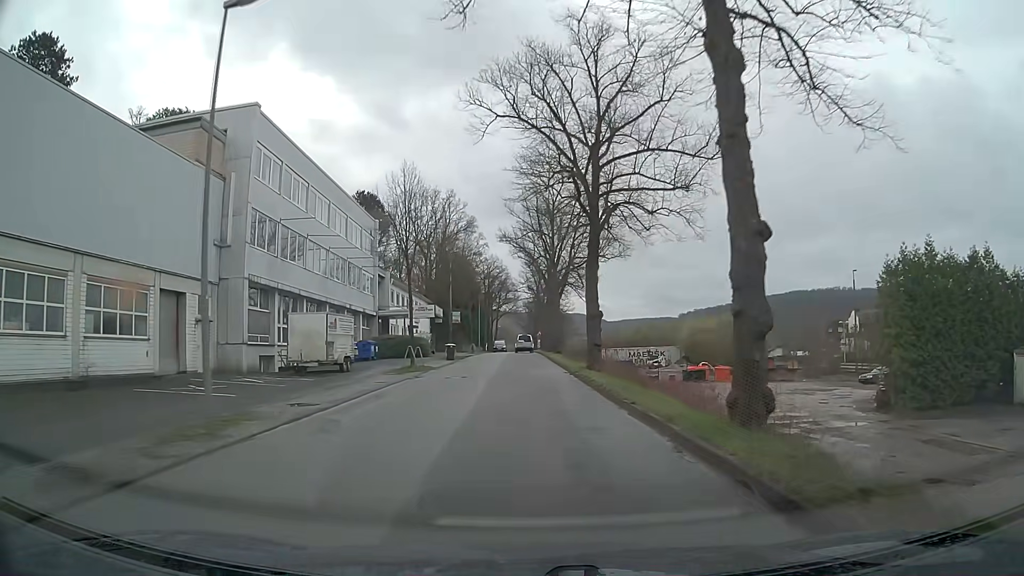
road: tertiary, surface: asphalt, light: Day
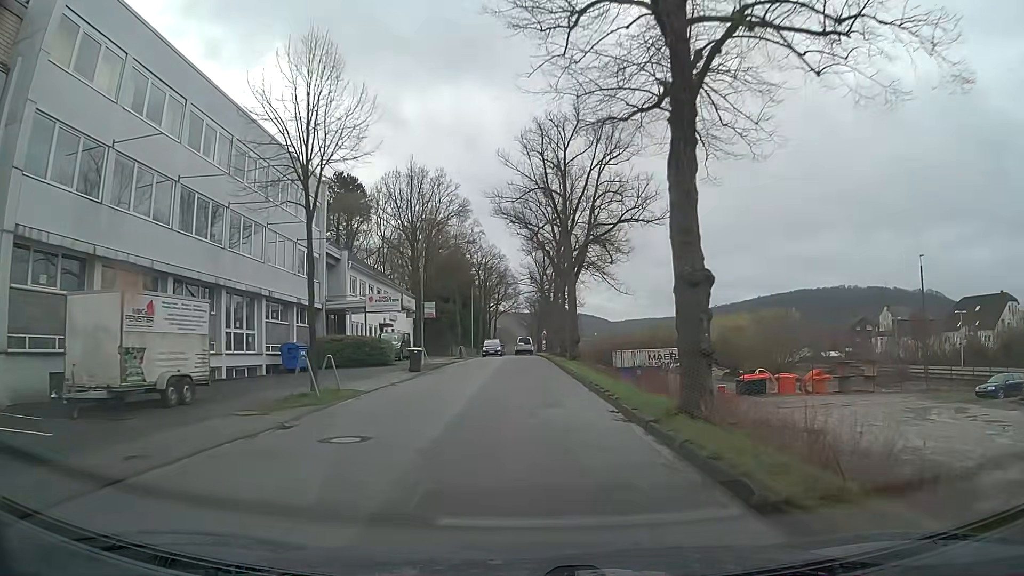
(-0.1, +15.2) m; 0°
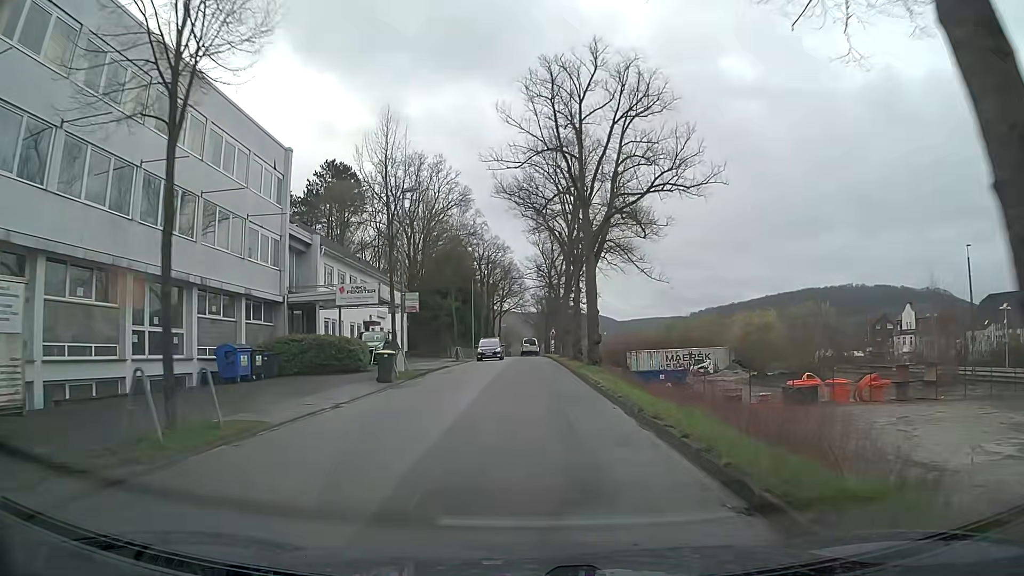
(-0.1, +7.6) m; -1°
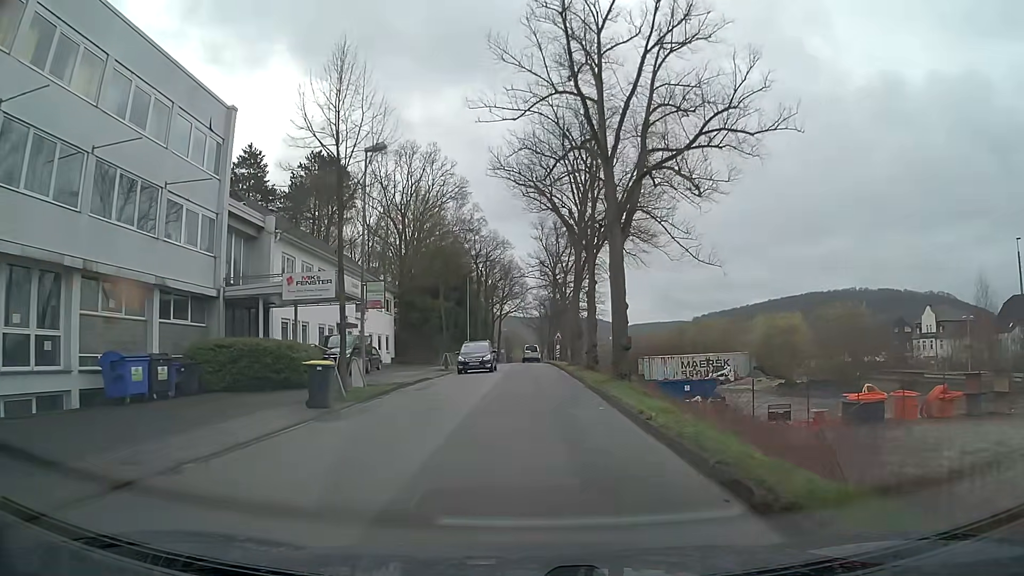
(0.0, +7.6) m; 0°
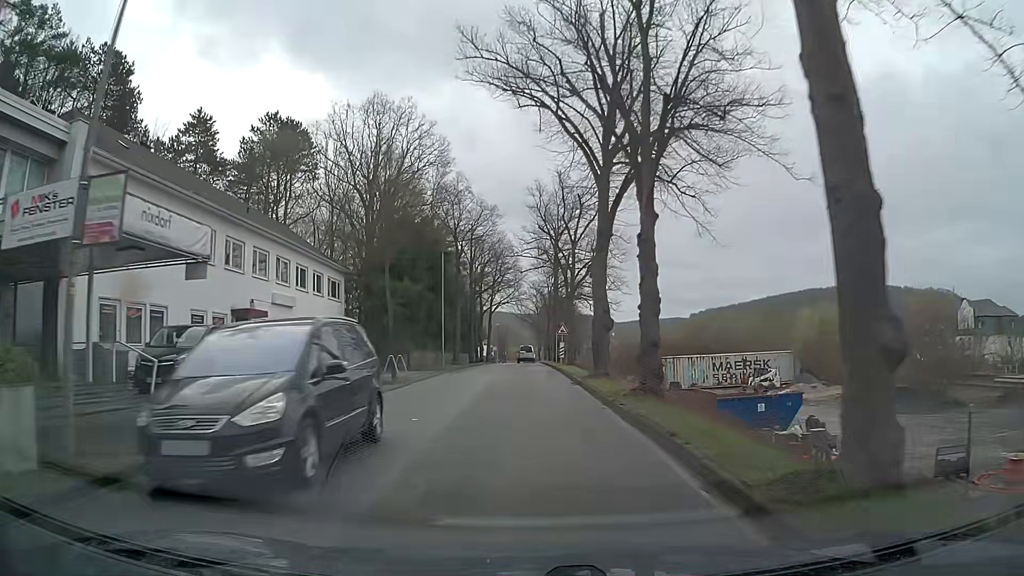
(0.0, +15.2) m; +1°
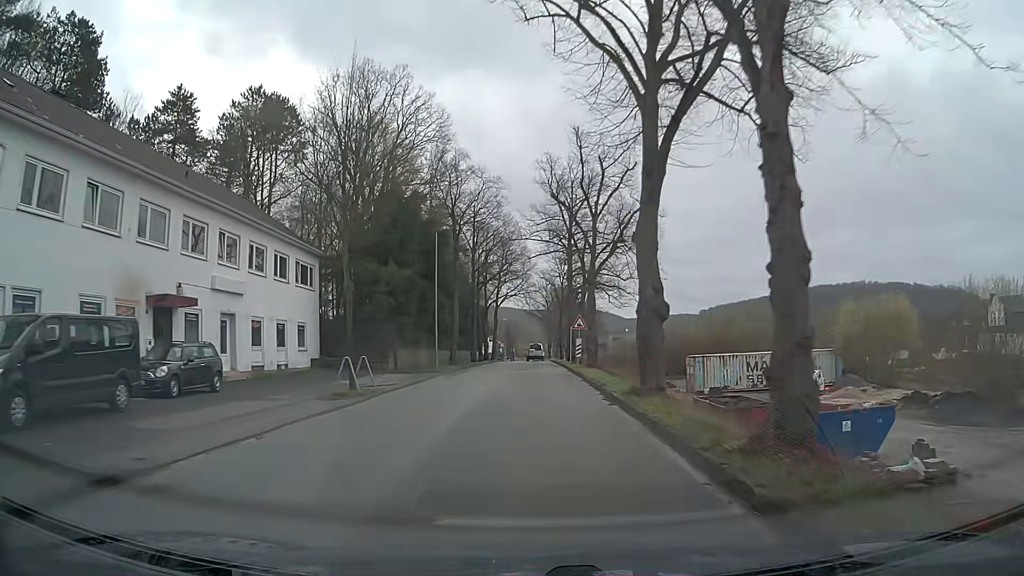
(-0.1, +7.6) m; -1°
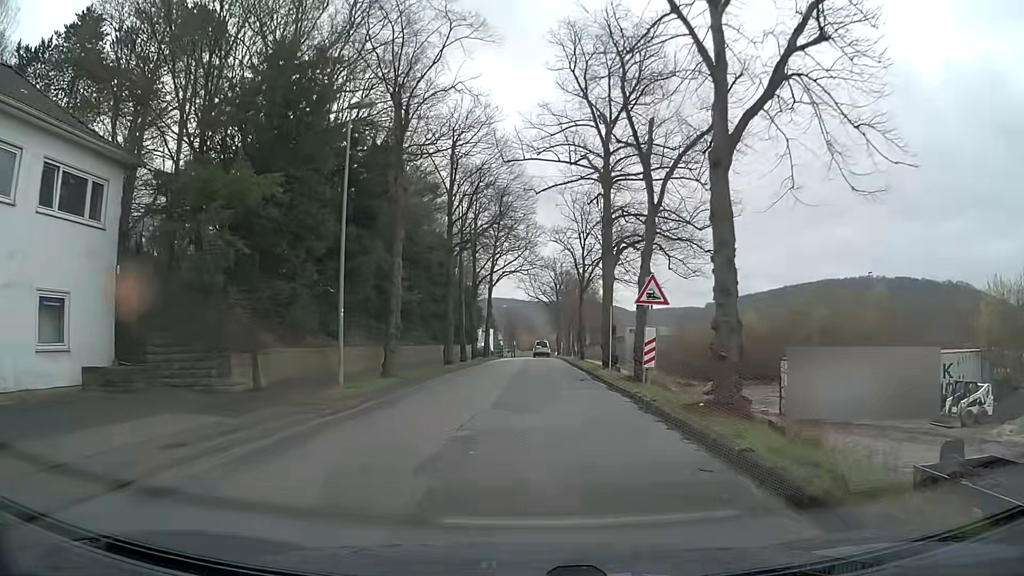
(0.0, +20.6) m; 0°
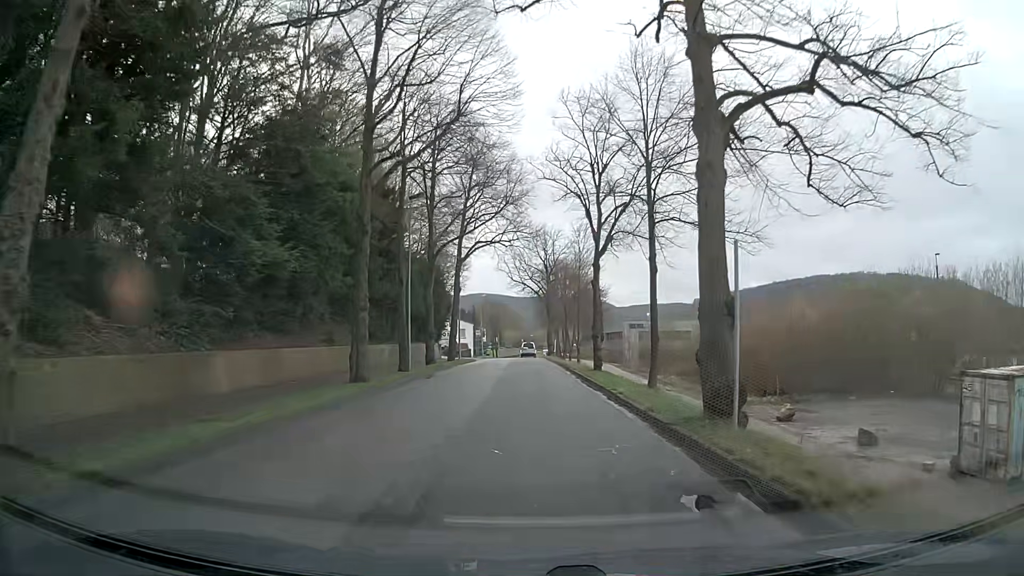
(+0.1, +17.4) m; 0°
(0, +10) (0, +20) (0, +30) (0, +40) (0, +50) (0, +60) (0, +70) (0, +80) (0, +90) (0, +100) m
